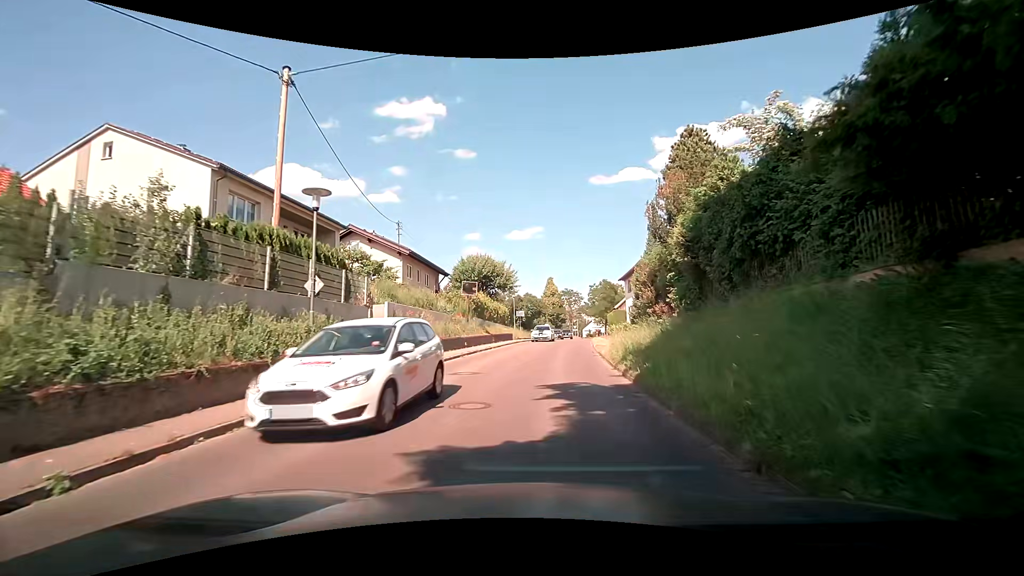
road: tertiary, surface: asphalt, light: Day
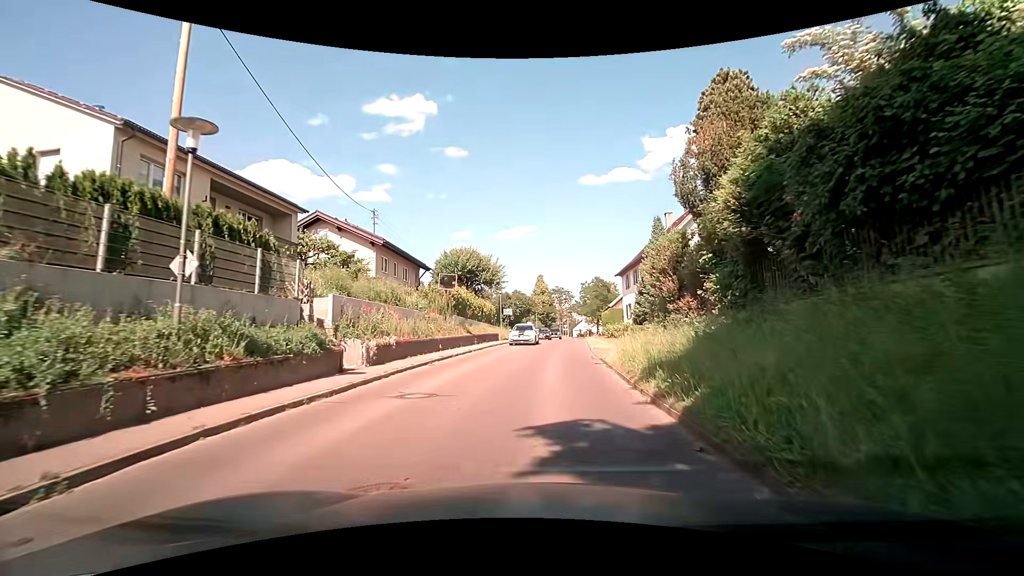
(+0.1, +4.4) m; +2°
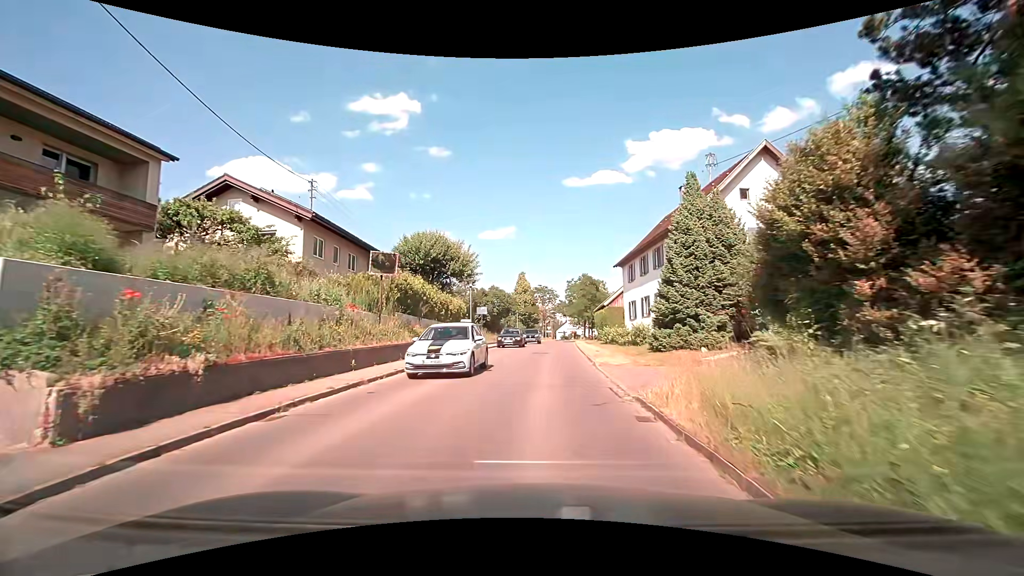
(+0.2, +9.3) m; +1°
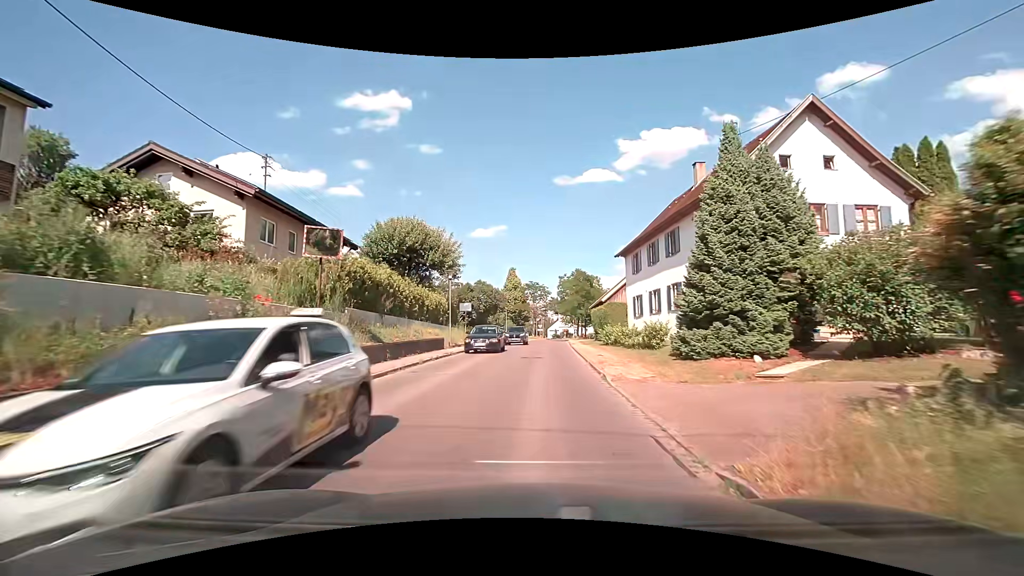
(+0.1, +4.8) m; +1°
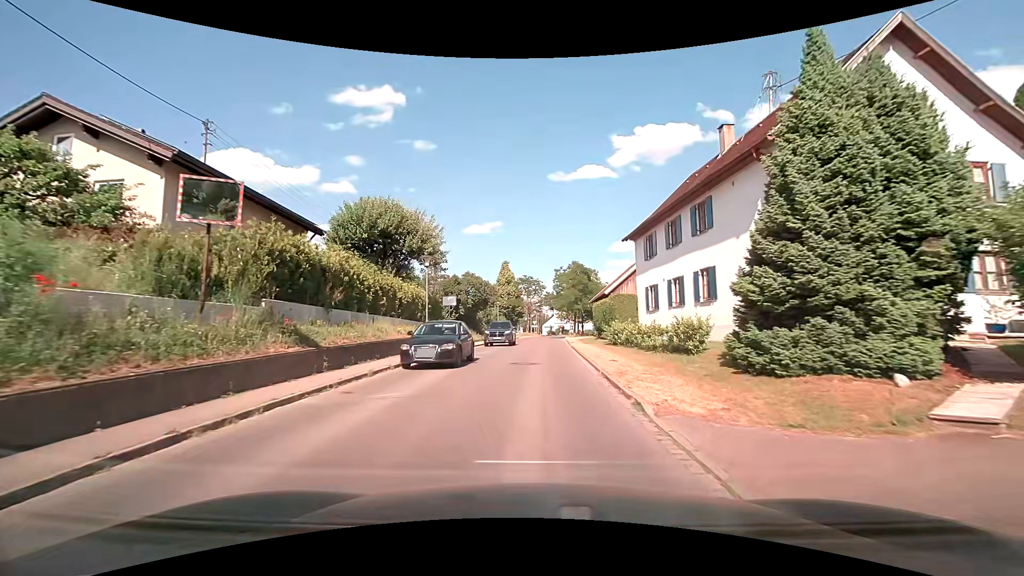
(+0.1, +4.9) m; +1°
